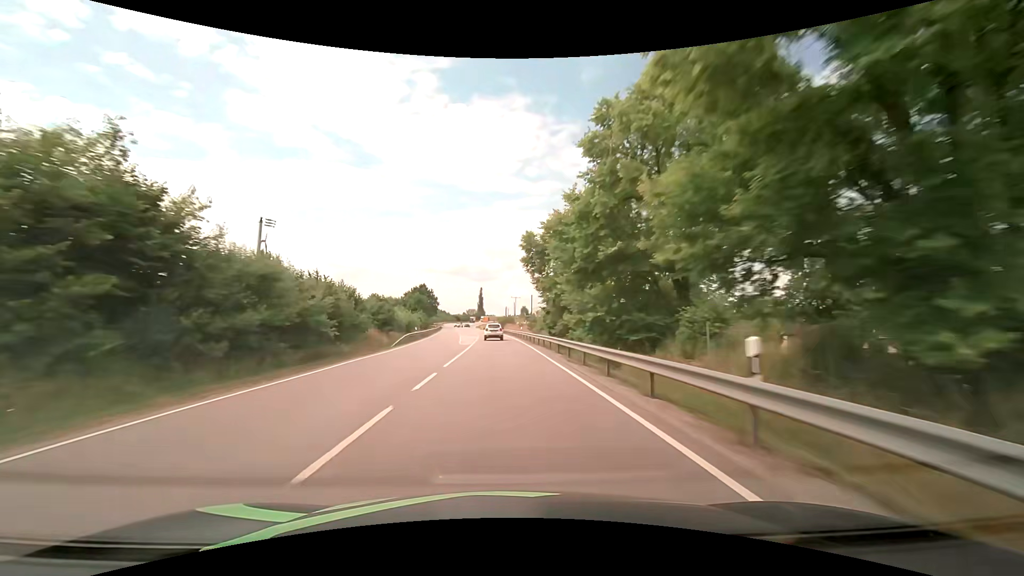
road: primary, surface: asphalt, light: Day
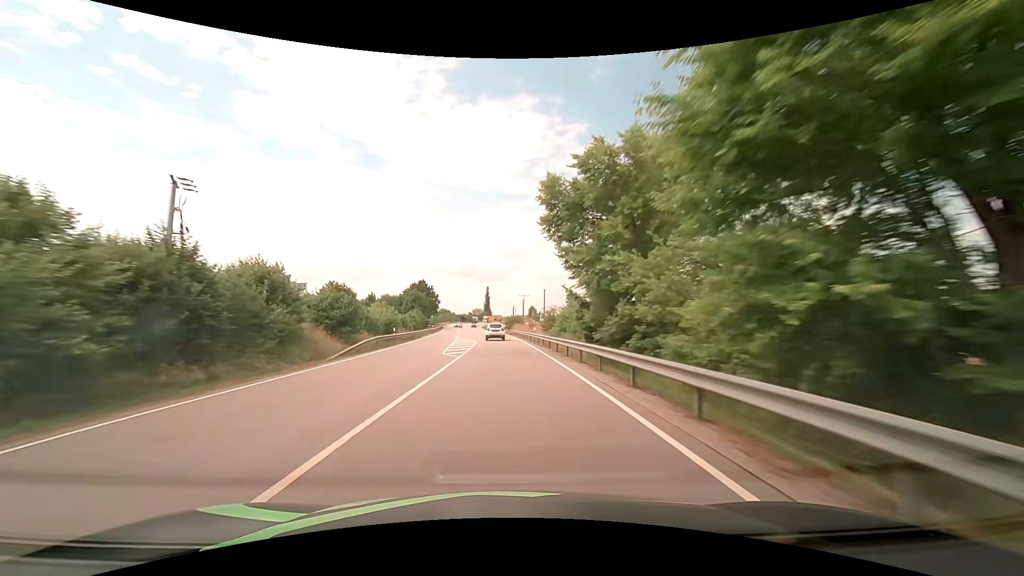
(-0.1, +14.2) m; -1°
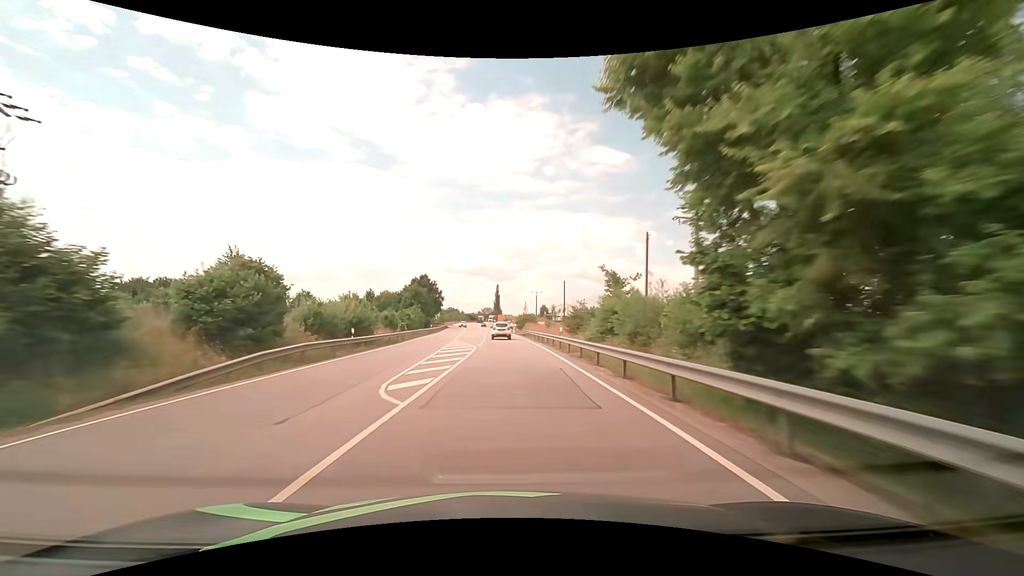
(-0.2, +13.9) m; -1°
(0, +10) (0, +20) (-1, +30) (-1, +40) (-2, +50) (-3, +60) (-4, +70) (-5, +80) (-6, +90) (-7, +100) m
